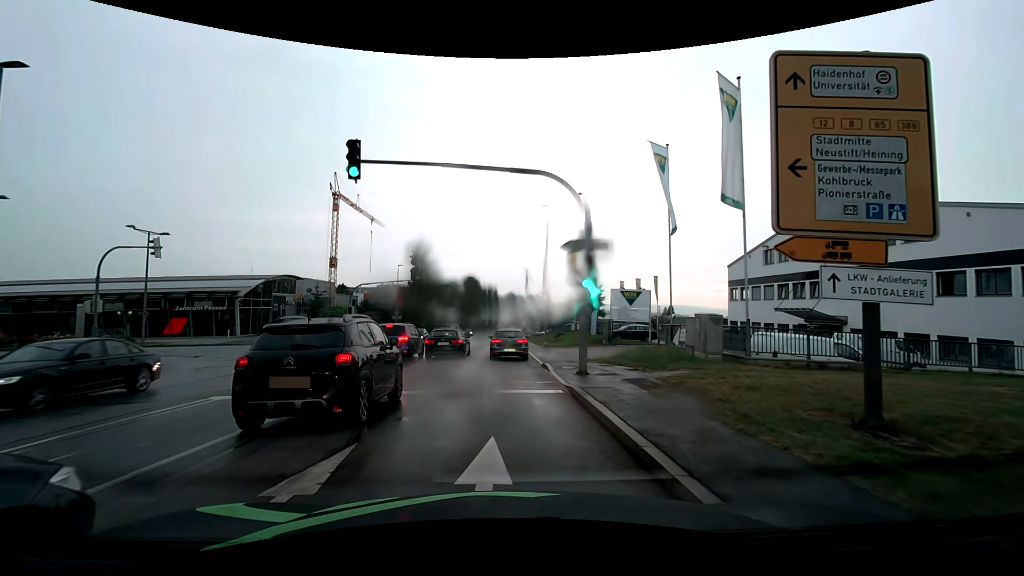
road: secondary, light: Day
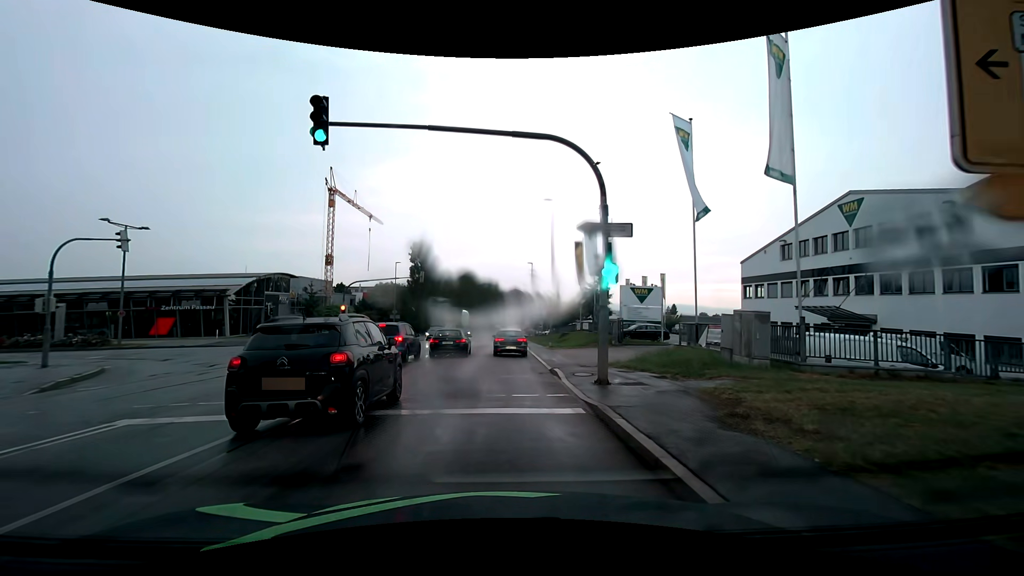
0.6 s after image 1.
(0.0, +2.8) m; -1°
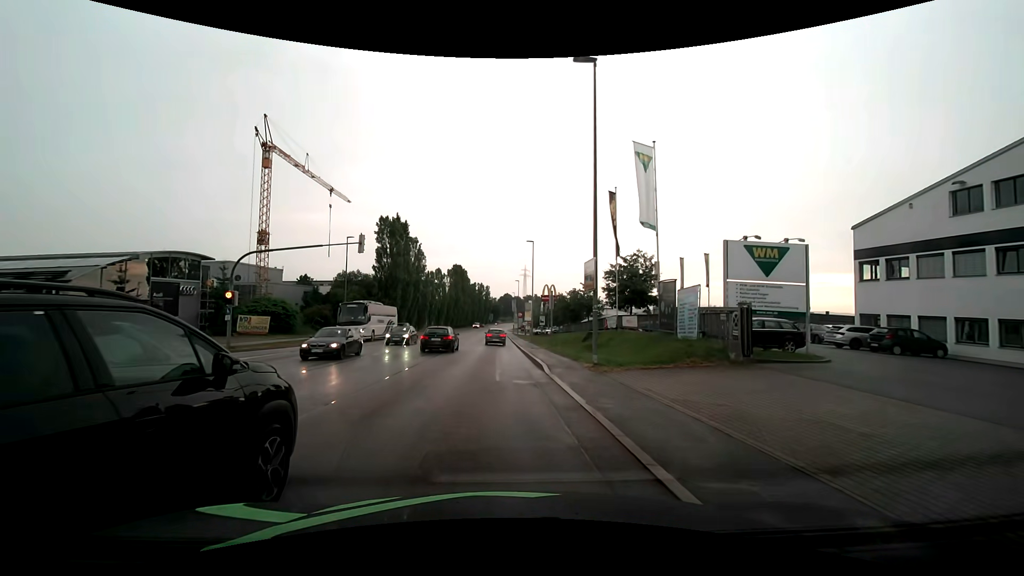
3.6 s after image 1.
(+0.2, +19.4) m; +2°
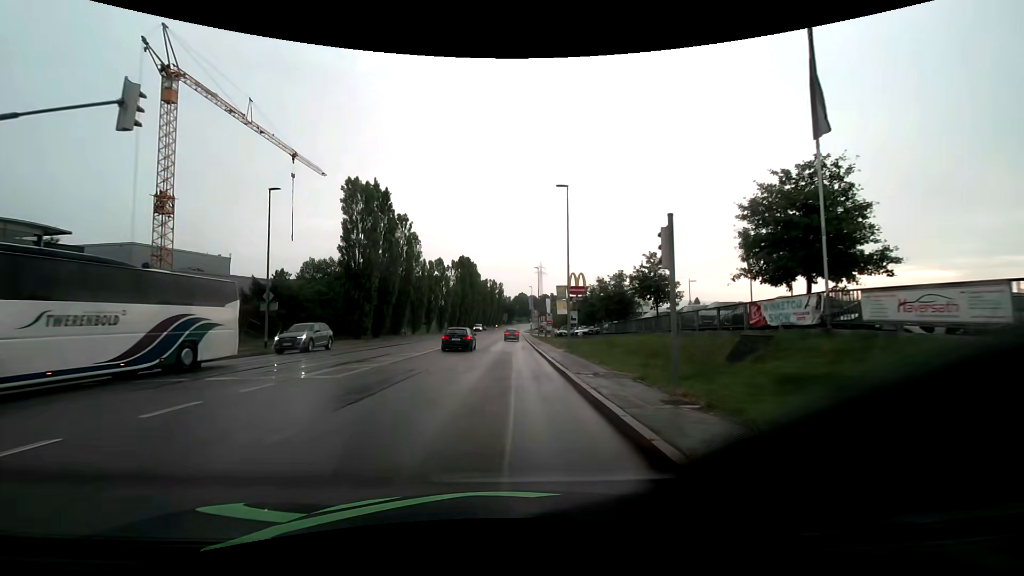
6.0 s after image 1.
(-0.5, +20.1) m; -2°
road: tertiary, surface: asphalt
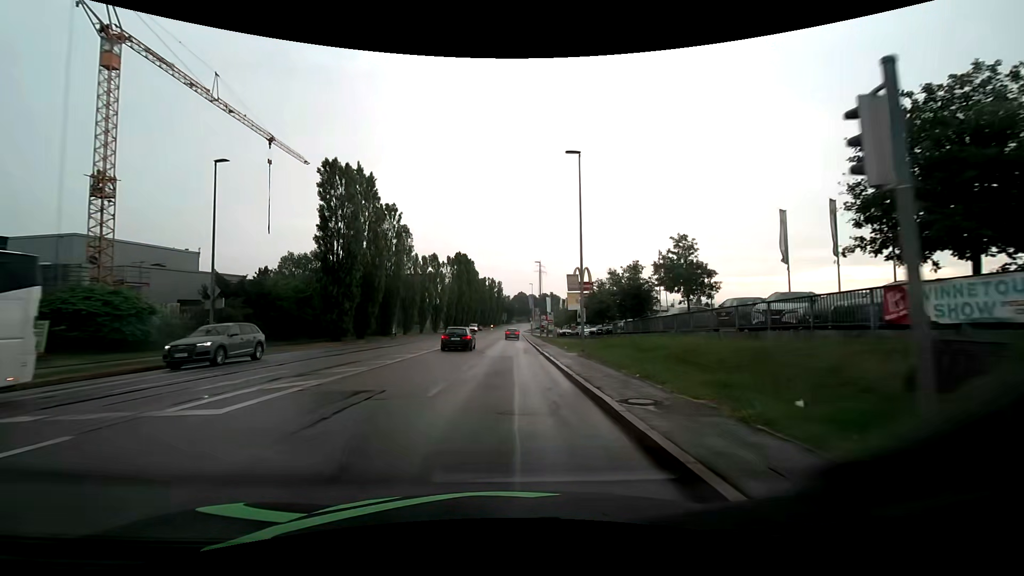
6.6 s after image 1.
(0.0, +6.0) m; 0°
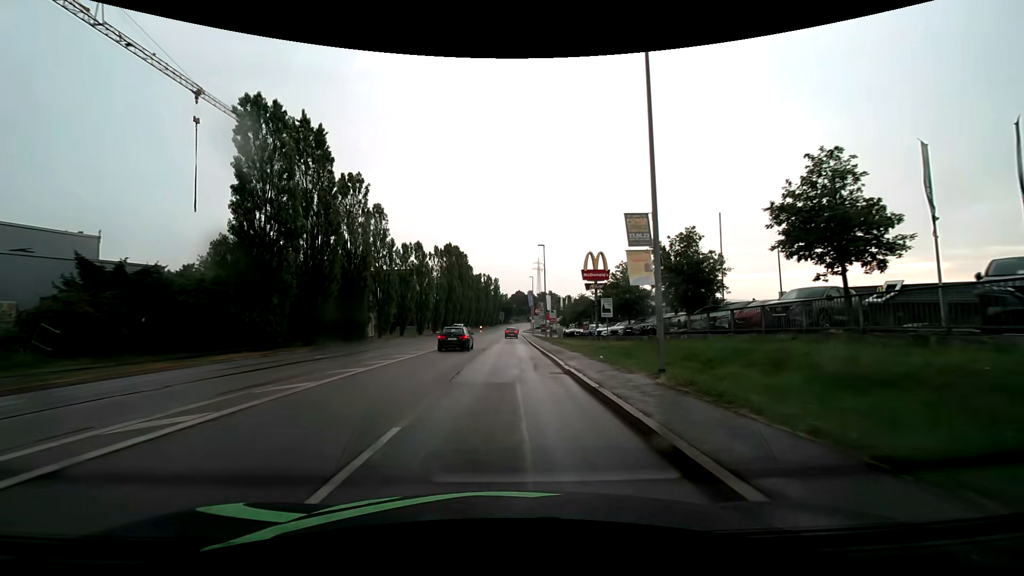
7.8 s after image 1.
(0.0, +13.1) m; 0°
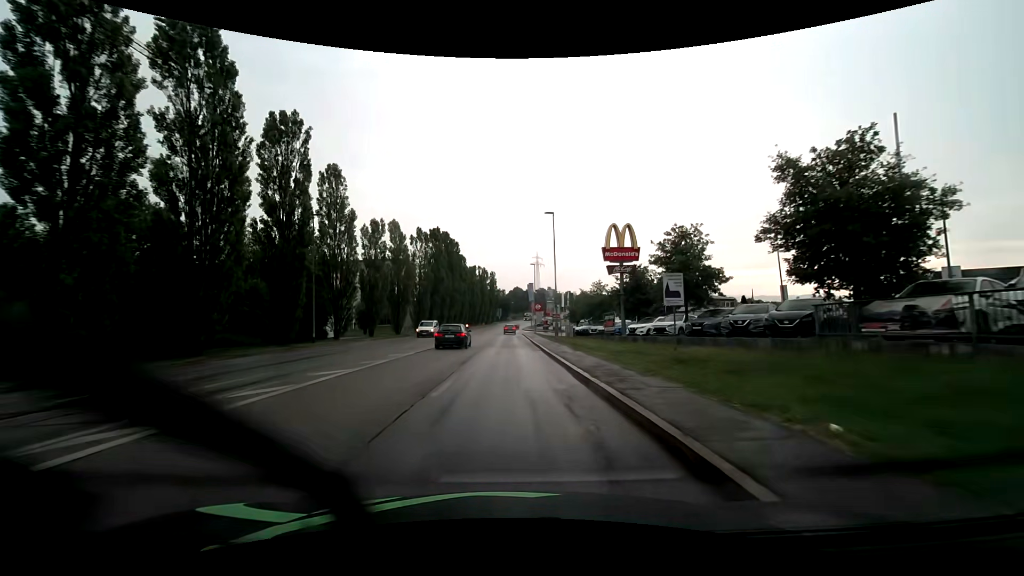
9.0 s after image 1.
(0.0, +13.9) m; 0°
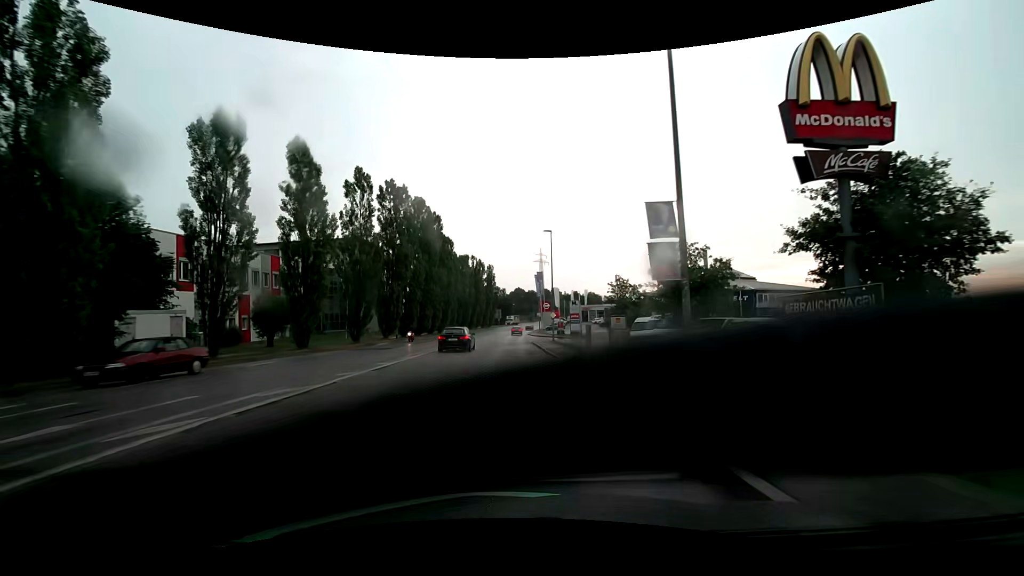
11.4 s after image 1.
(0.0, +28.5) m; 0°
(0, +10) (0, +20) (0, +30) (0, +40) (+1, +50) (+1, +60) (+1, +70) (+2, +80) (+2, +90) (+3, +100) m
